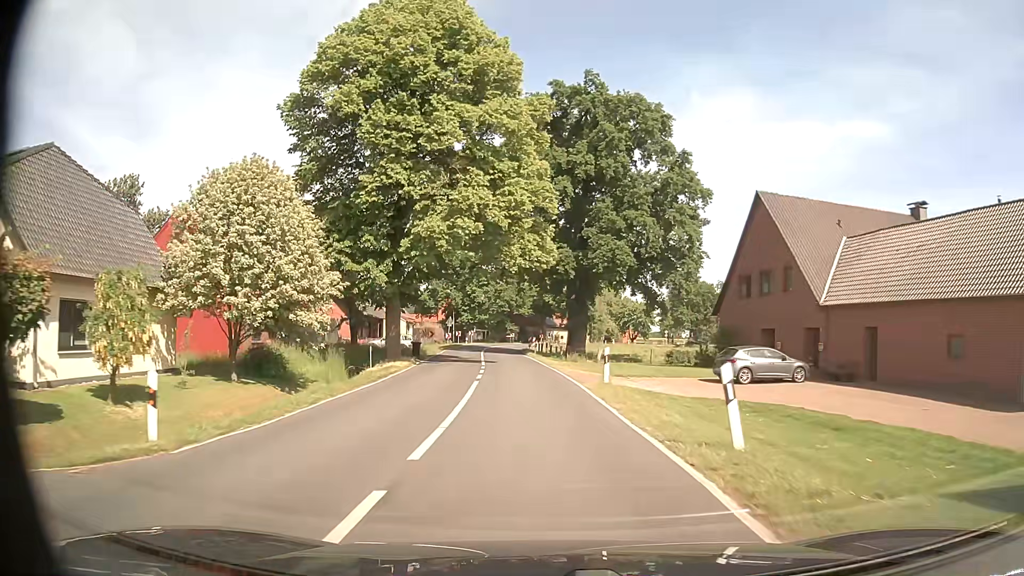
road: secondary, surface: asphalt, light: Day
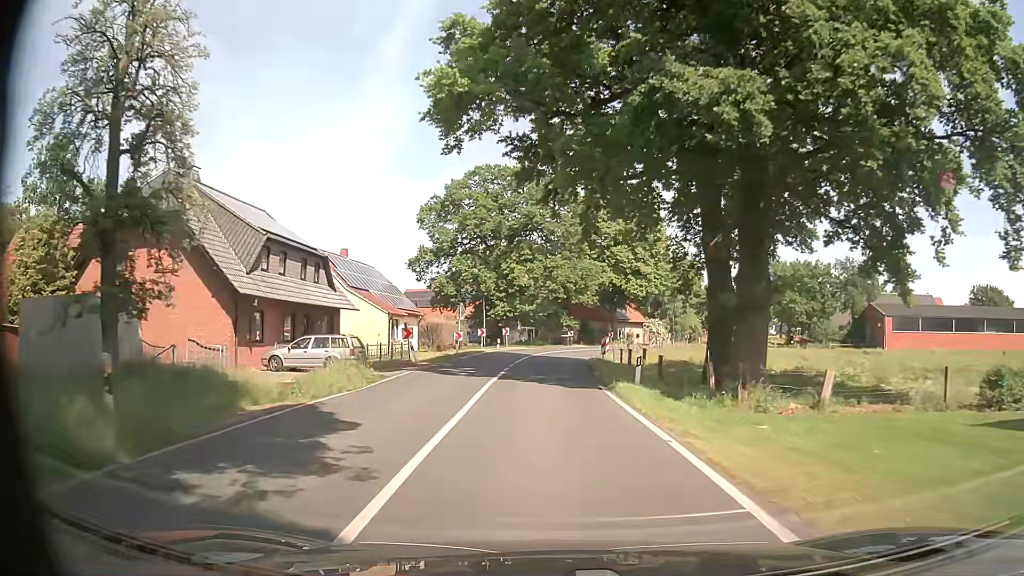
(-1.4, +31.0) m; -5°
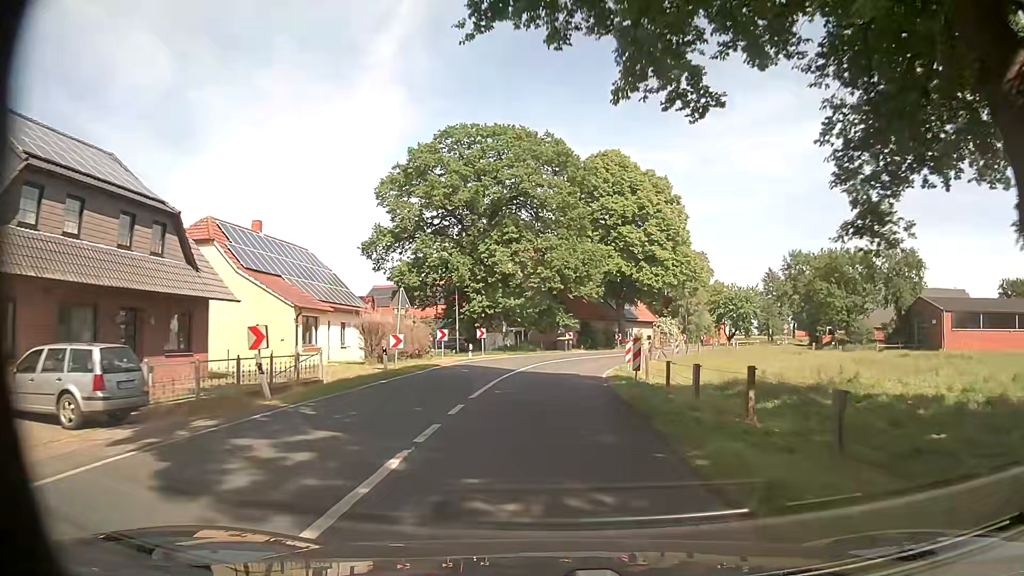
(0.0, +15.5) m; +1°
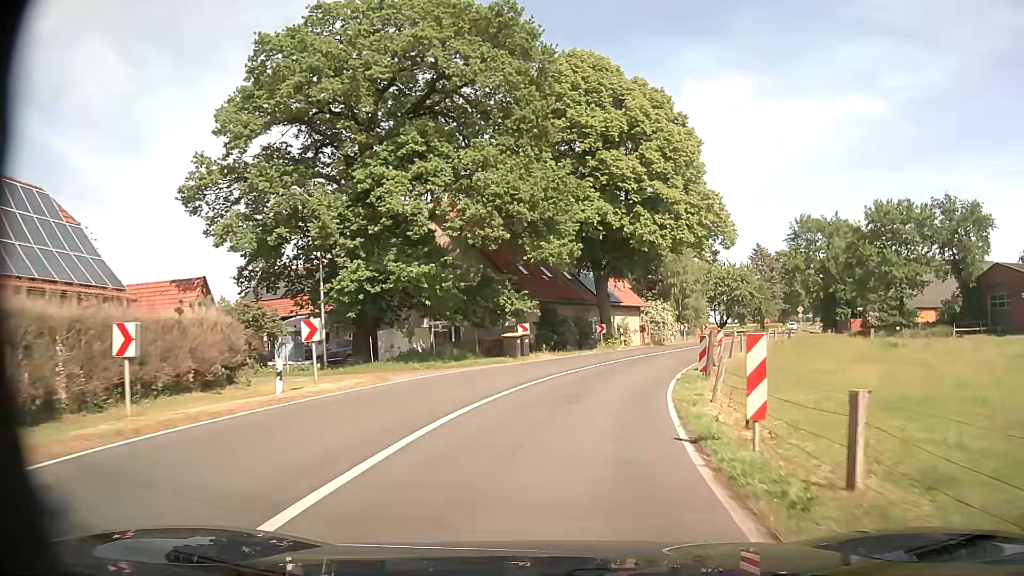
(+0.5, +23.3) m; +4°
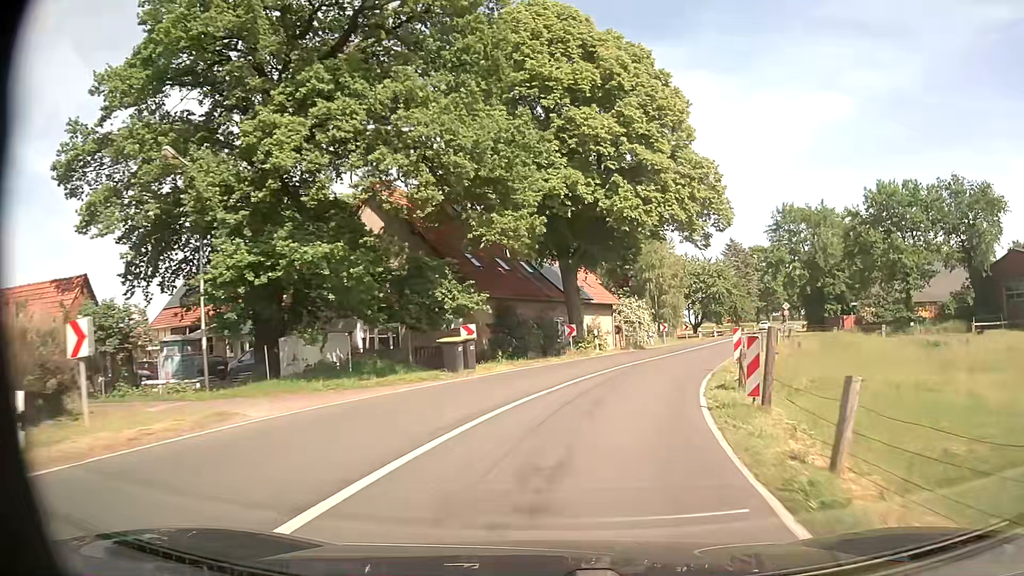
(+0.1, +7.8) m; +3°
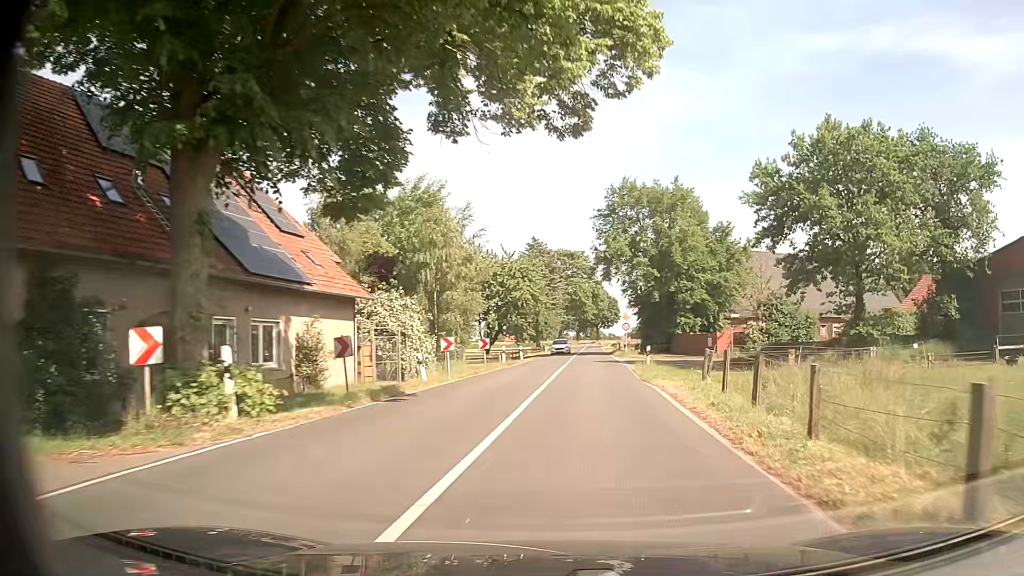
(+3.2, +22.9) m; +18°
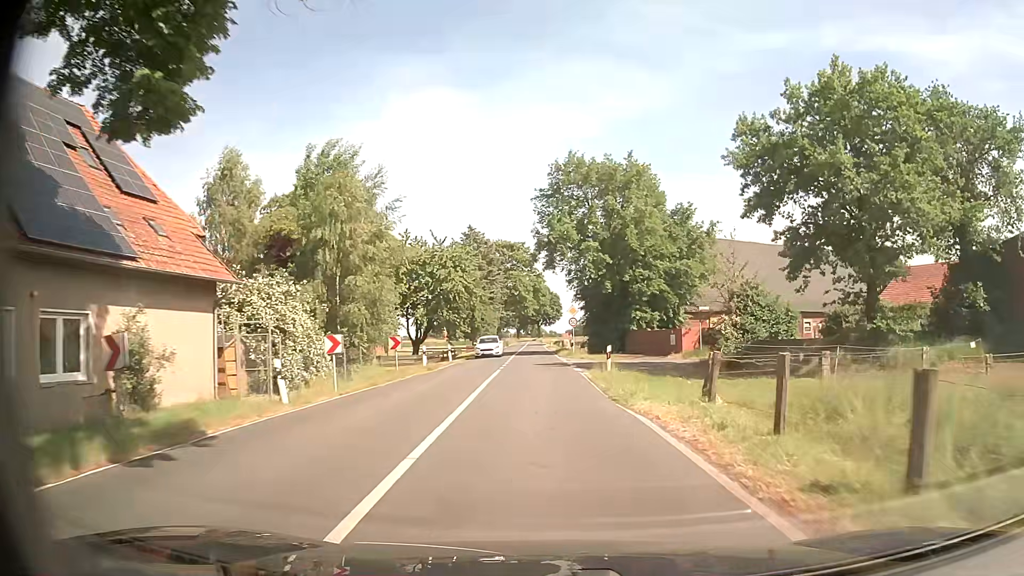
(+0.4, +7.7) m; +5°
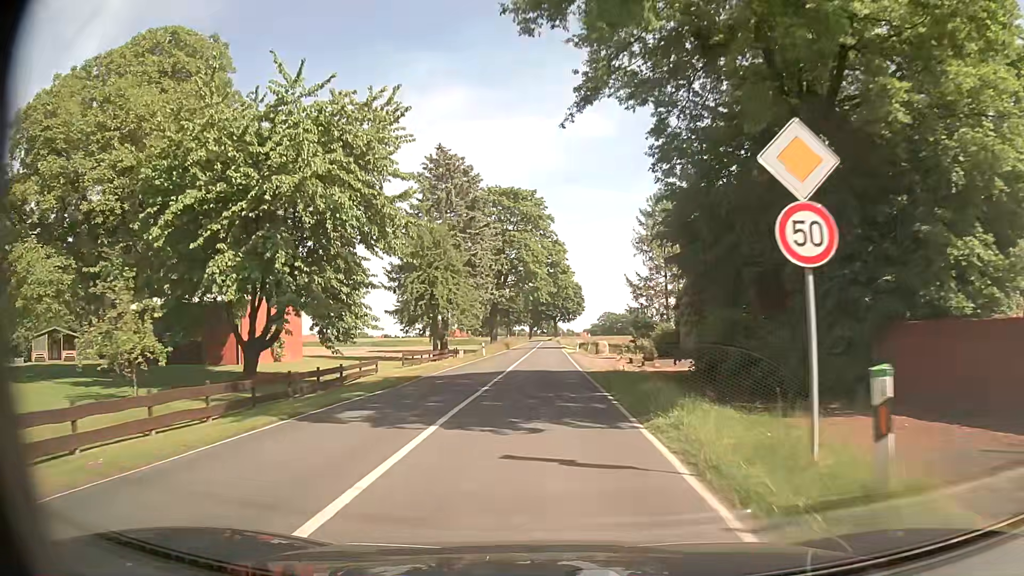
(-0.2, +38.8) m; -1°
(0, +10) (0, +20) (0, +30) (0, +40) (0, +50) (0, +60) (+1, +70) (+1, +80) (+1, +90) (+1, +100) m
